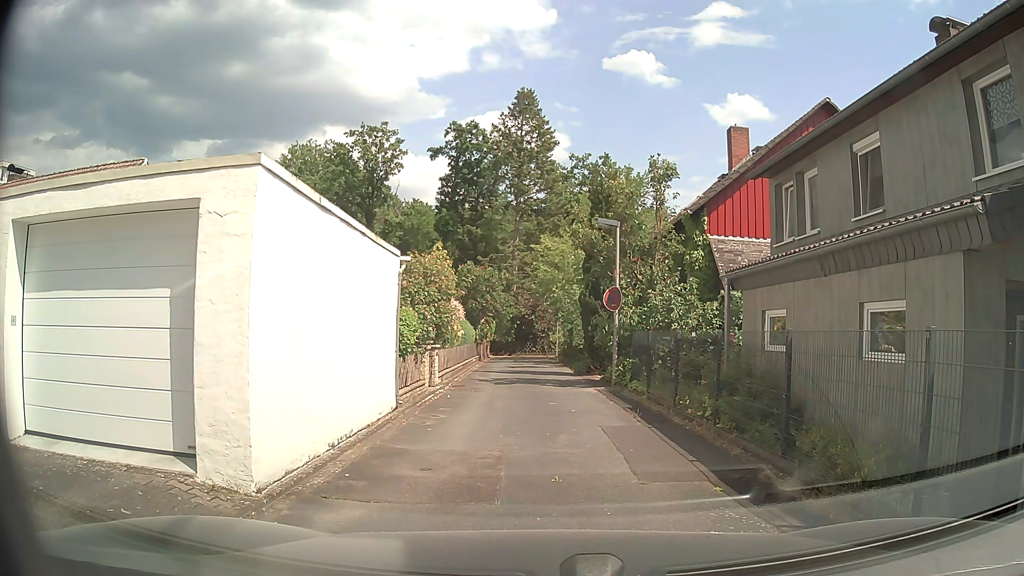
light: Day
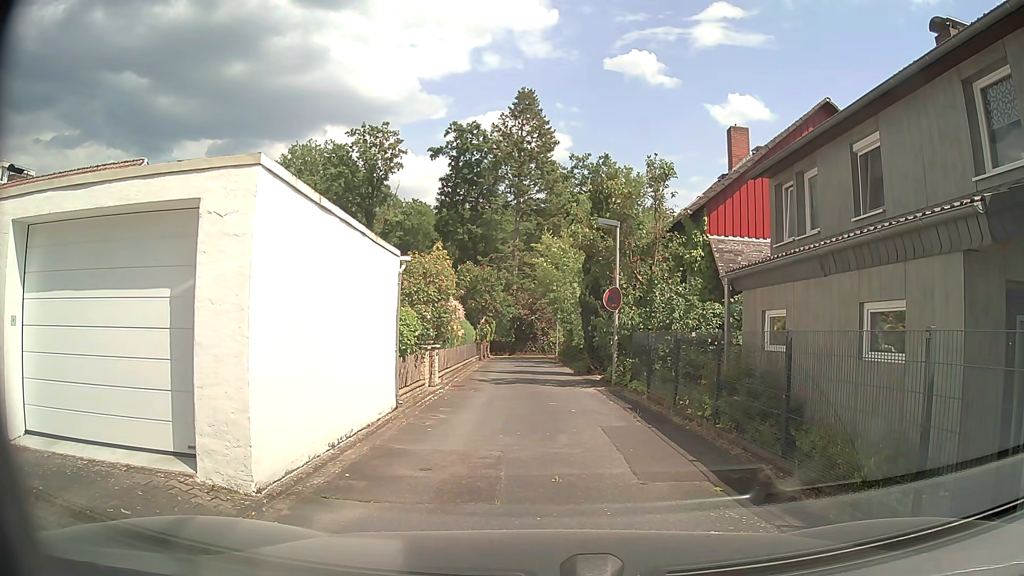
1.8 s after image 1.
(0.0, 0.0) m; 0°
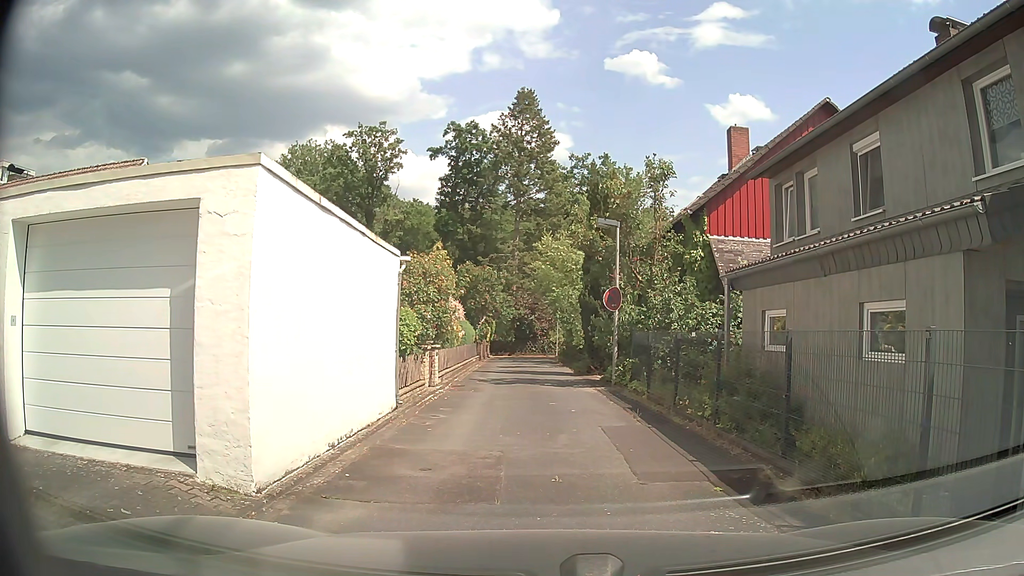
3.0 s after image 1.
(0.0, 0.0) m; 0°
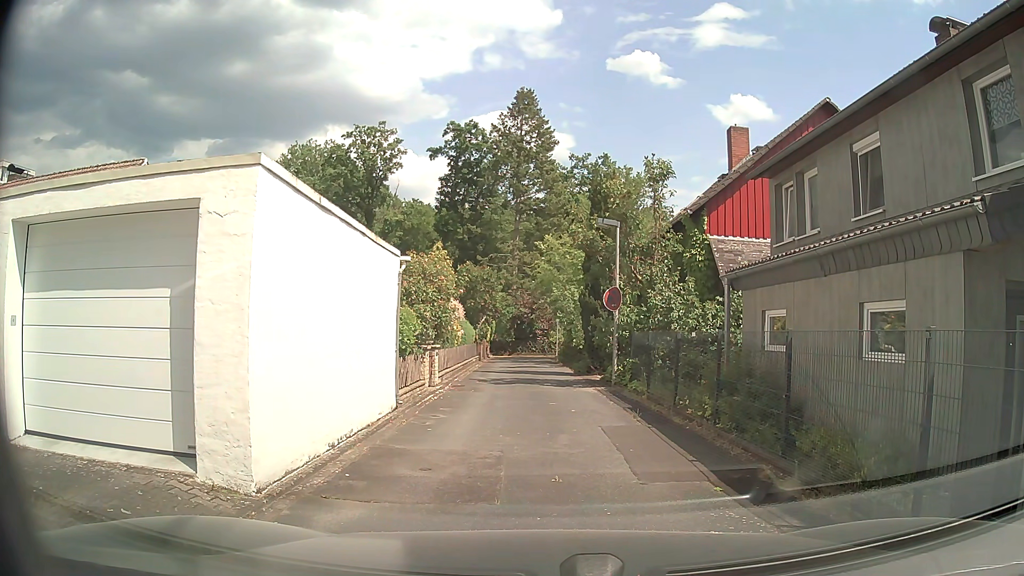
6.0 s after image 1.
(0.0, 0.0) m; 0°
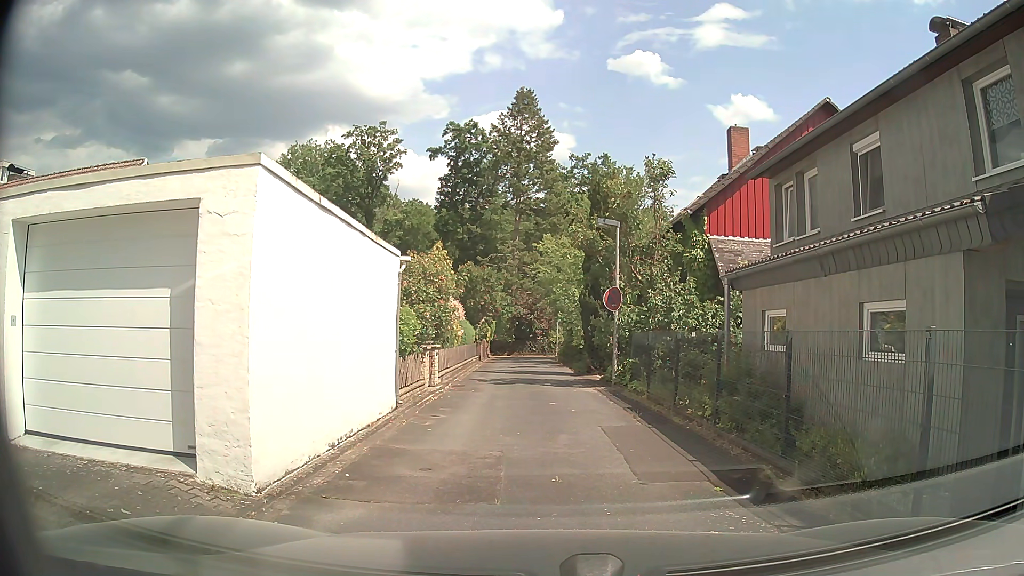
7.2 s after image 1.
(0.0, 0.0) m; 0°
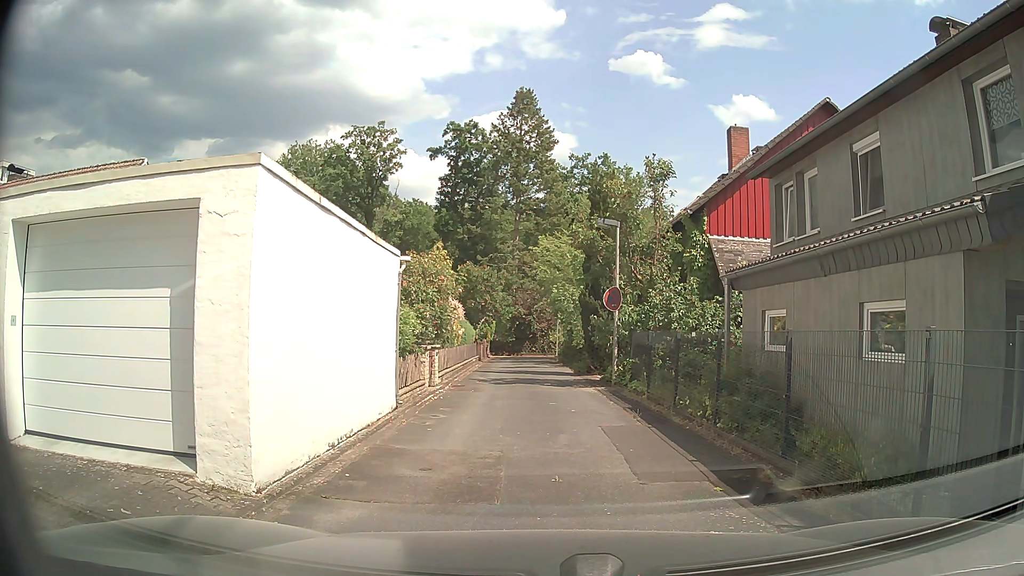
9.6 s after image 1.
(0.0, 0.0) m; 0°
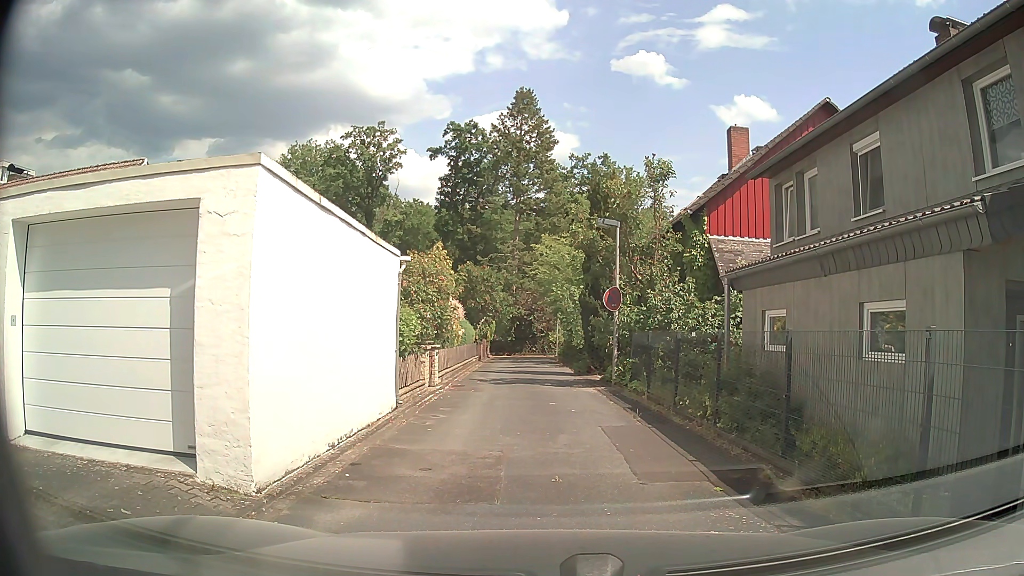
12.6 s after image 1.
(0.0, 0.0) m; 0°
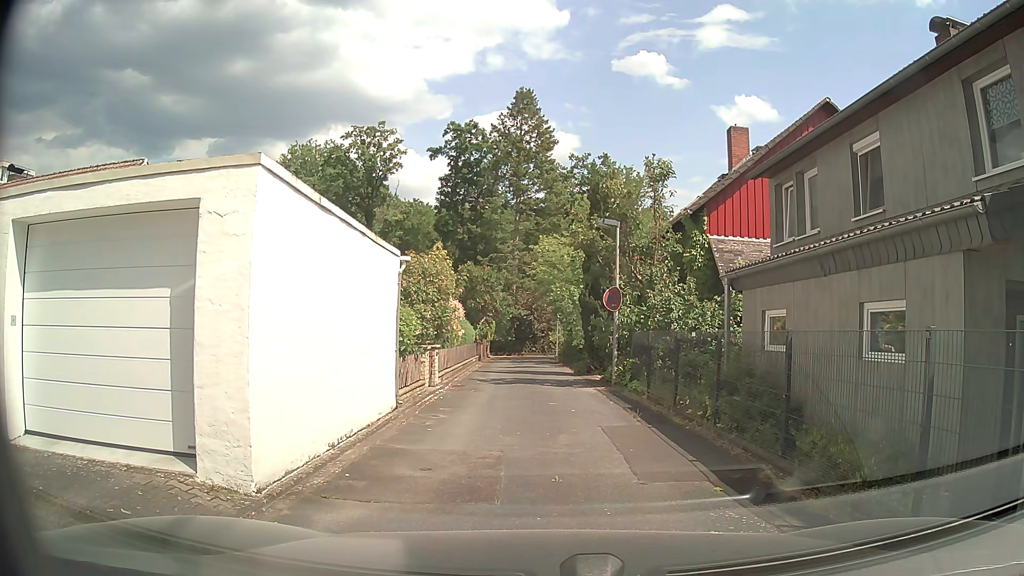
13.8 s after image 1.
(0.0, 0.0) m; 0°
